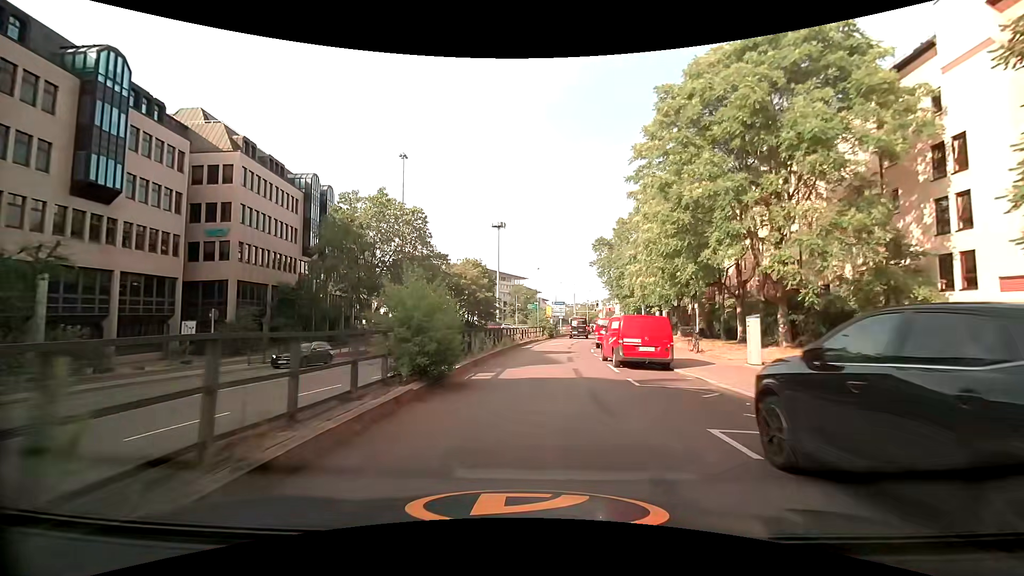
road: primary_link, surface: asphalt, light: Day
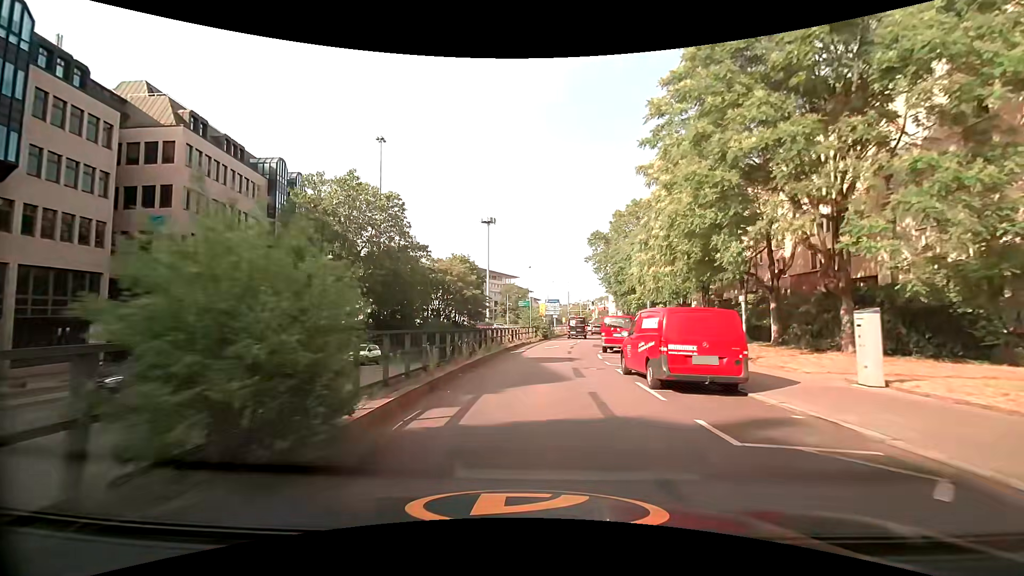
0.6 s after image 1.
(+0.1, +6.1) m; +1°
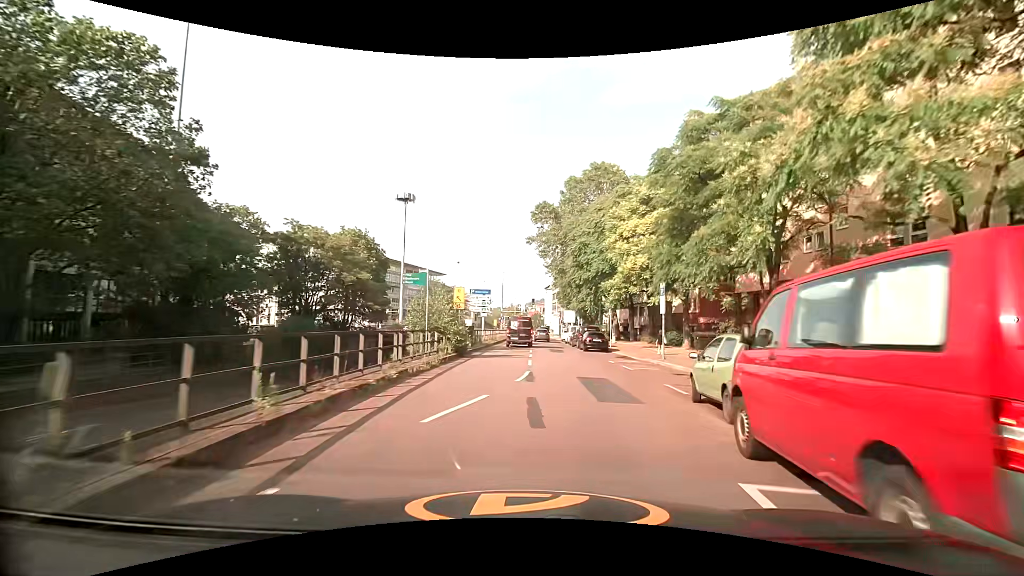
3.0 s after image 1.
(+1.2, +24.2) m; +8°
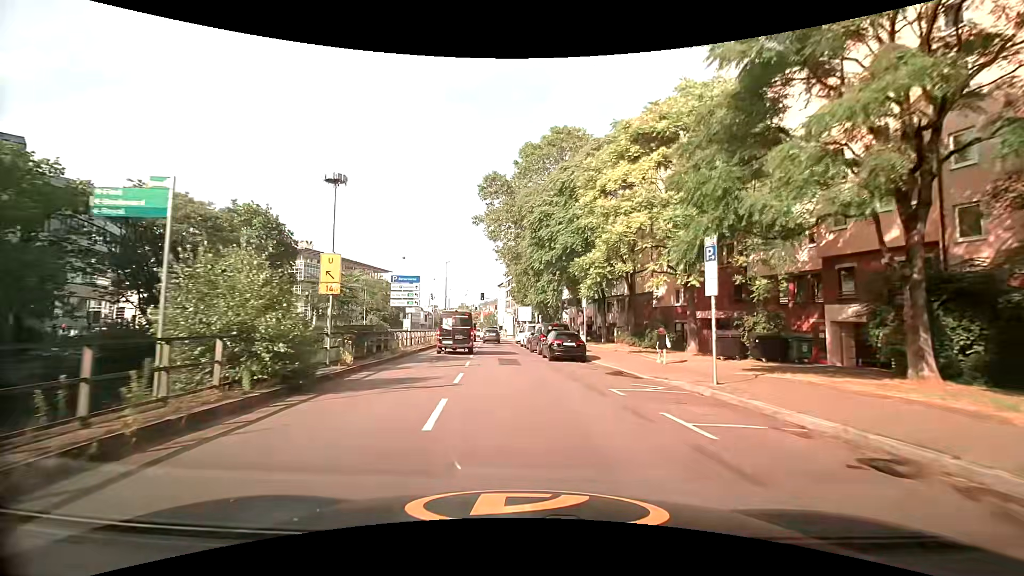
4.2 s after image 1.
(+0.7, +12.4) m; +6°
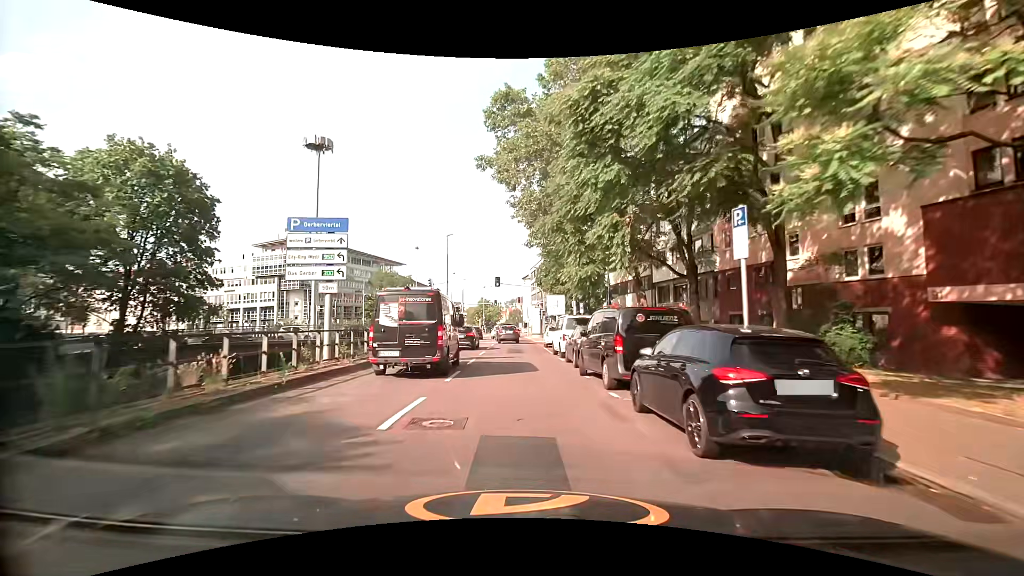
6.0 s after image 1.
(-0.7, +18.2) m; -4°
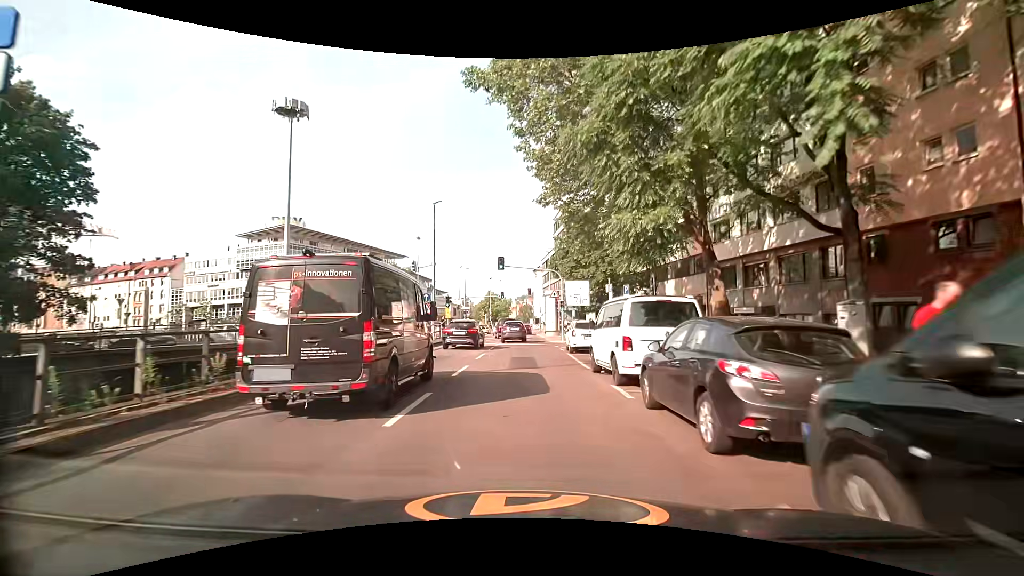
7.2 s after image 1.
(0.0, +11.9) m; -2°
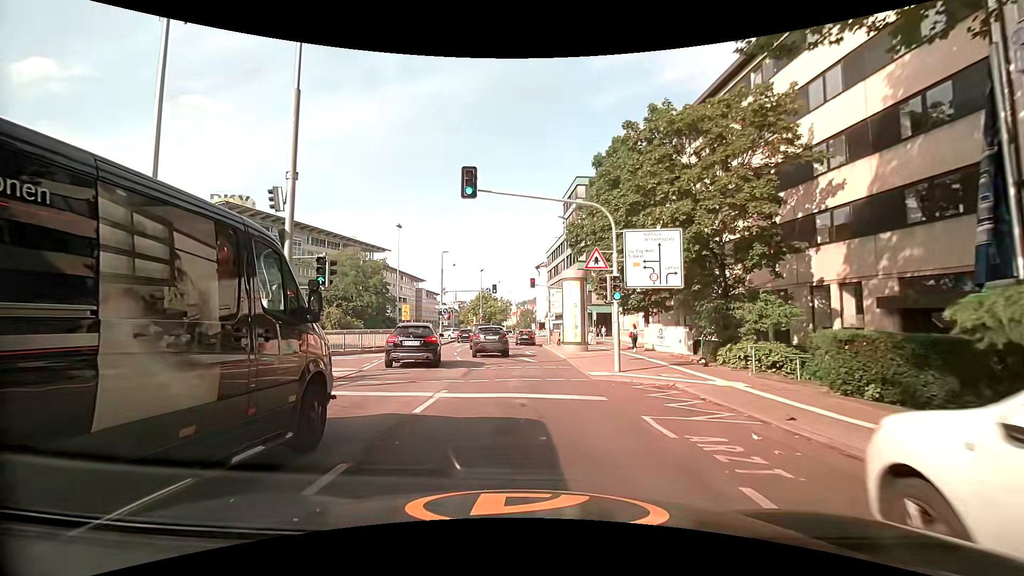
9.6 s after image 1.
(+0.2, +22.6) m; +1°
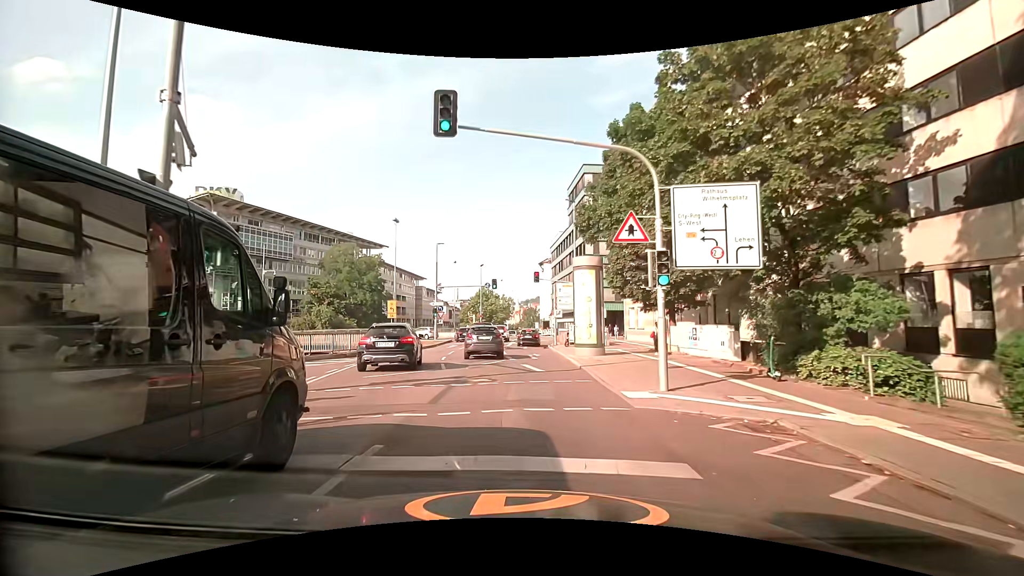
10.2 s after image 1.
(0.0, +5.1) m; 0°
(0, +10) (-2, +20) (-3, +30) (-3, +40) (-4, +50) (-6, +60) (-13, +66) (-23, +66) (-33, +66) (-43, +65) m
